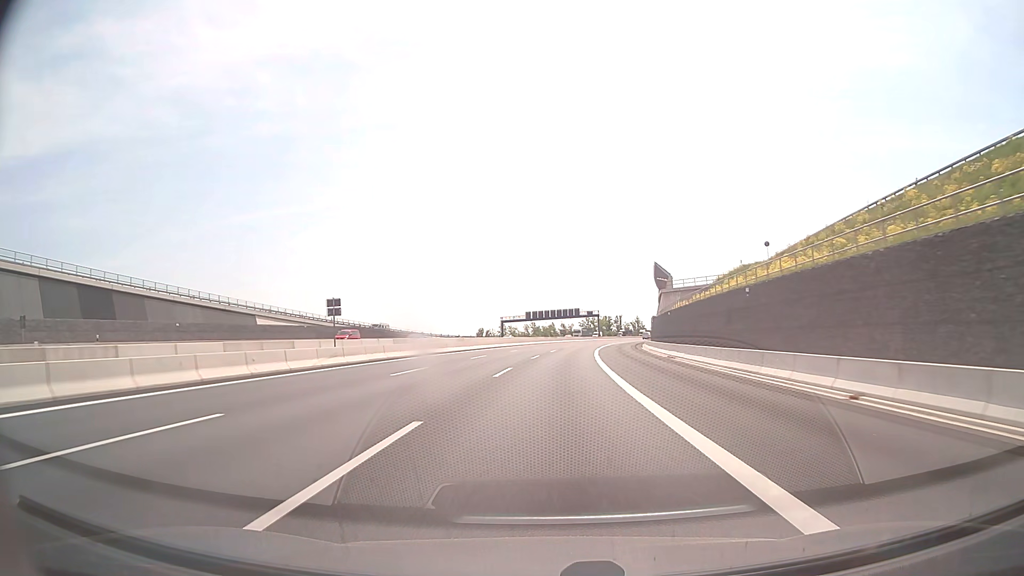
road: motorway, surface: asphalt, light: Day
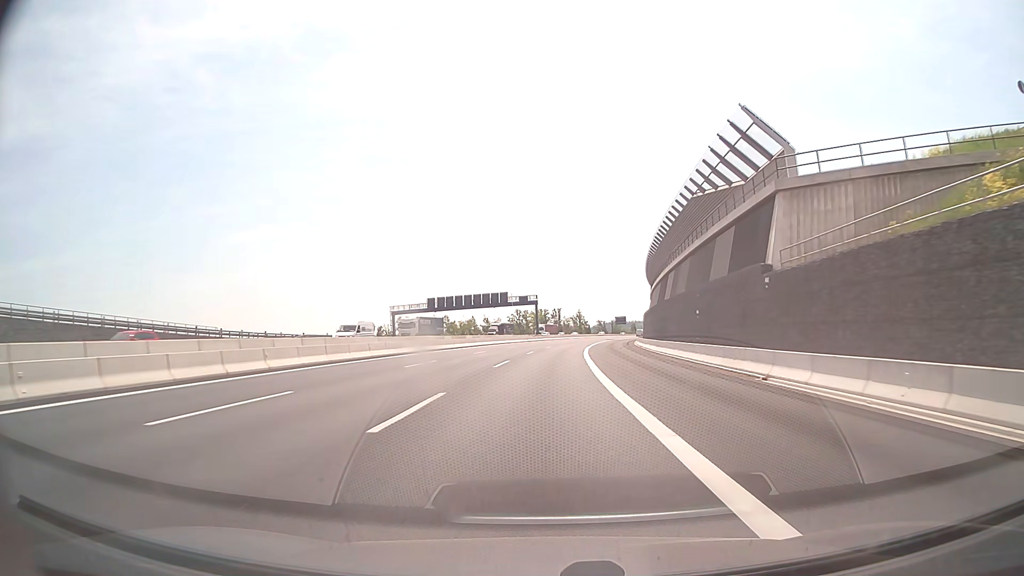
(+3.6, +66.4) m; +6°
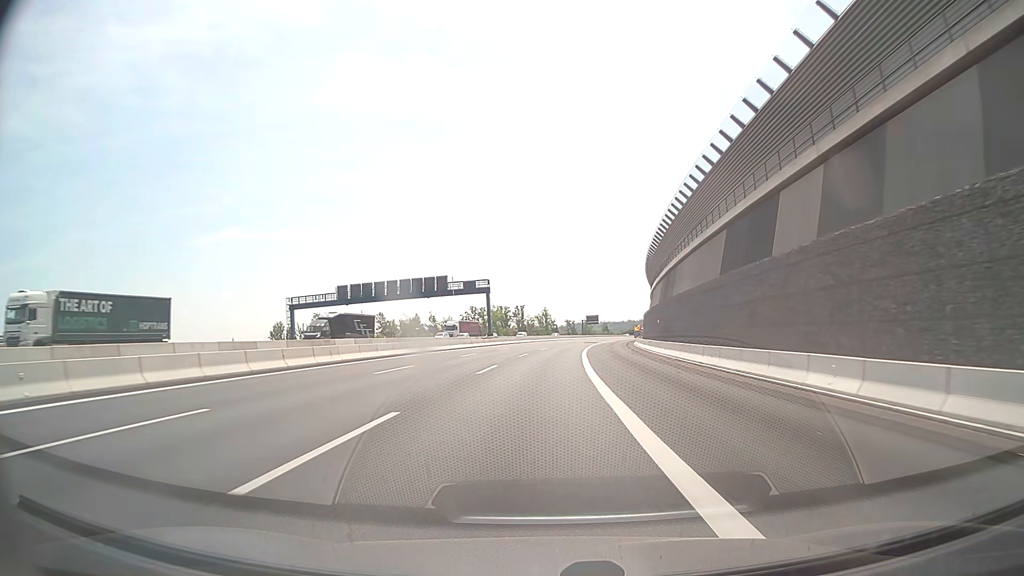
(+1.2, +39.3) m; +3°
(0, +10) (0, +20) (0, +30) (0, +40) (0, +50) (+1, +60) (+1, +70) (+2, +80) (+2, +90) (+3, +100) m
